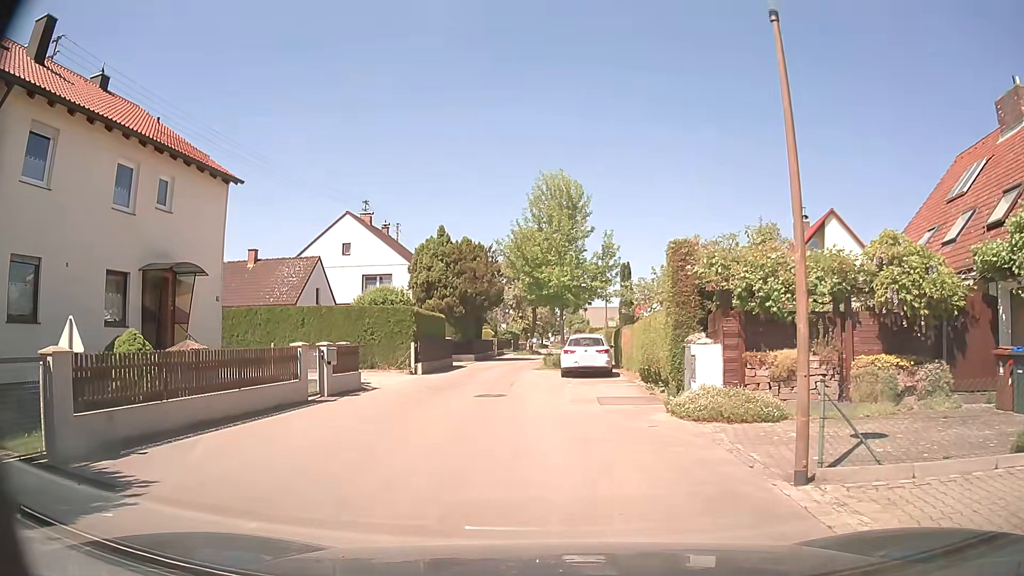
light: Day
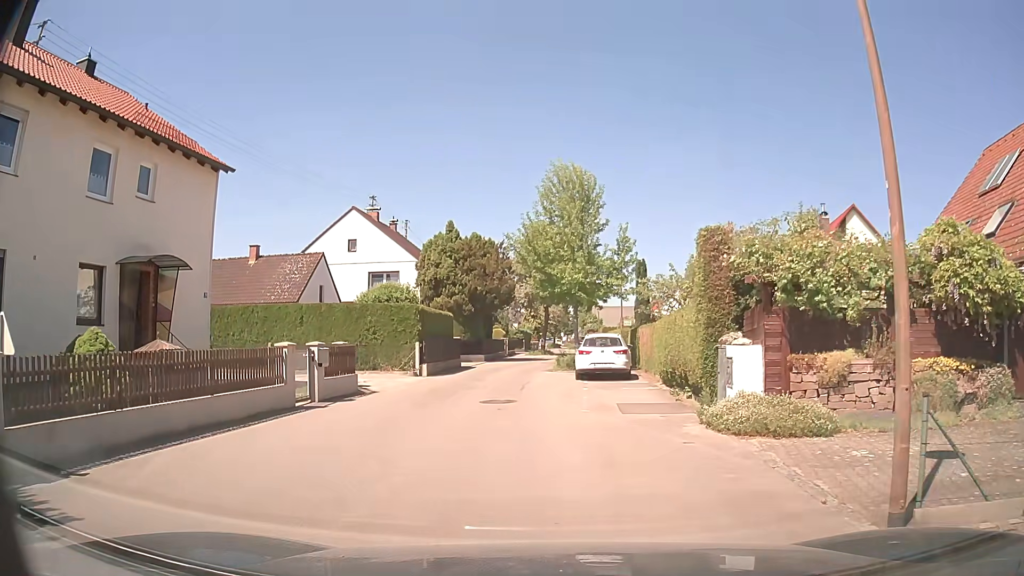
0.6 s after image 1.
(0.0, +1.6) m; 0°
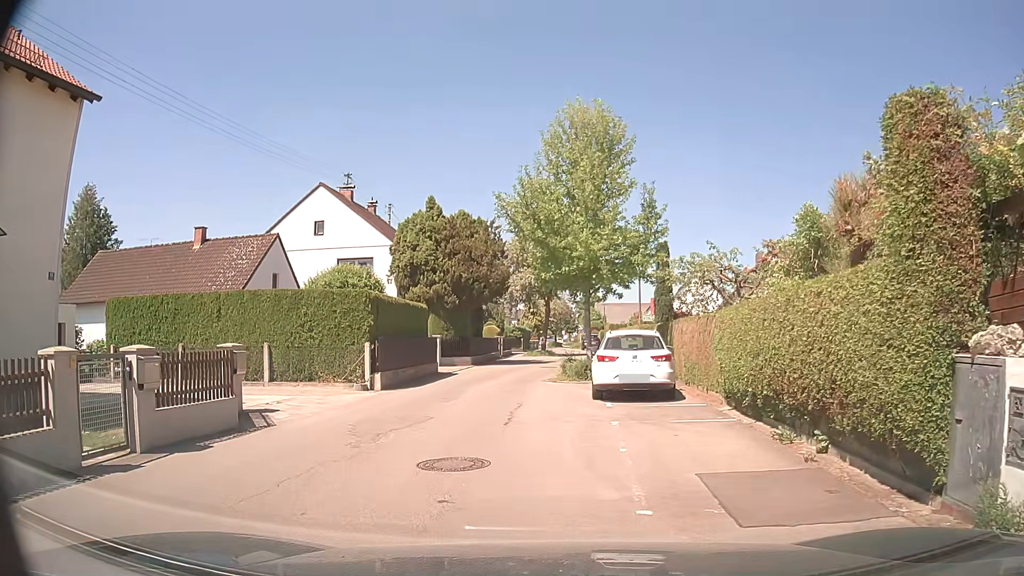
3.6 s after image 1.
(-0.1, +7.2) m; 0°
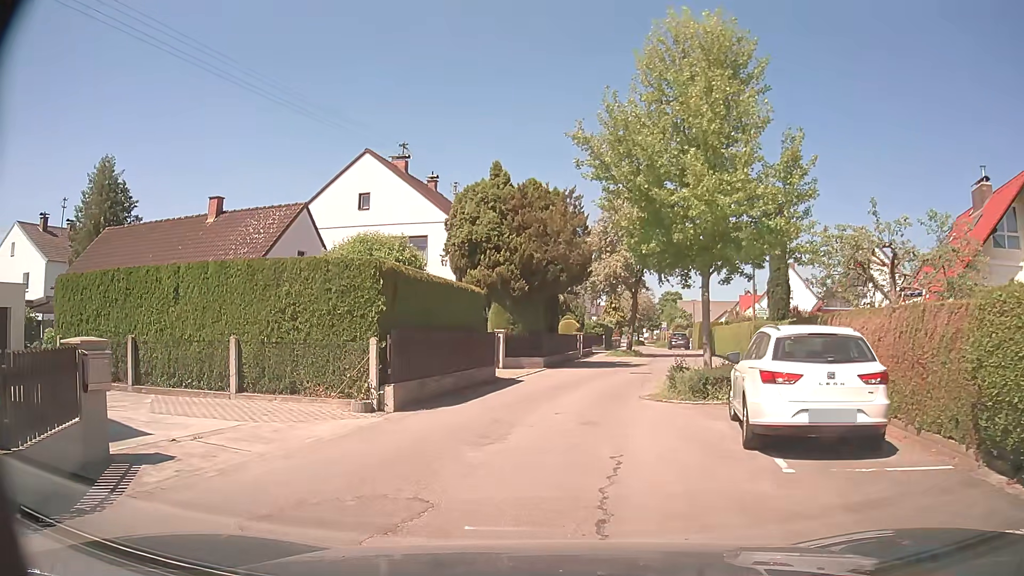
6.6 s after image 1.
(-0.2, +6.4) m; -8°
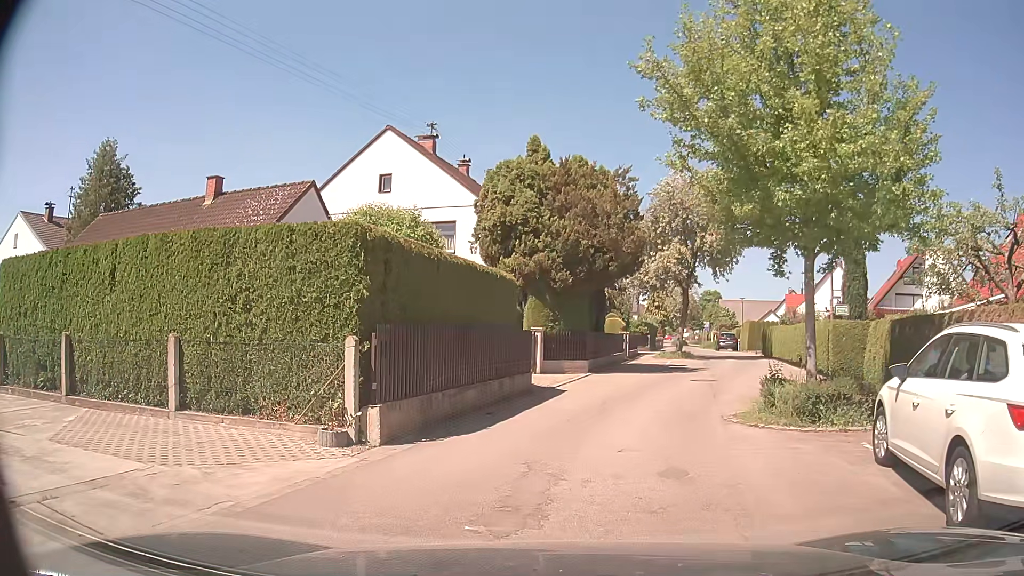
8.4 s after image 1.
(0.0, +3.8) m; -1°
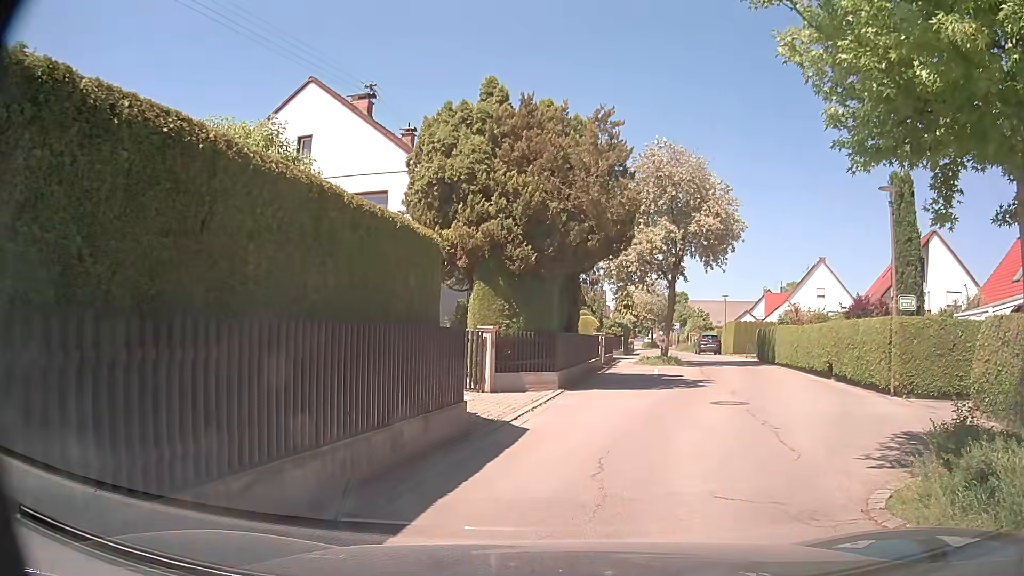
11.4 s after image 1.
(0.0, +6.4) m; +3°
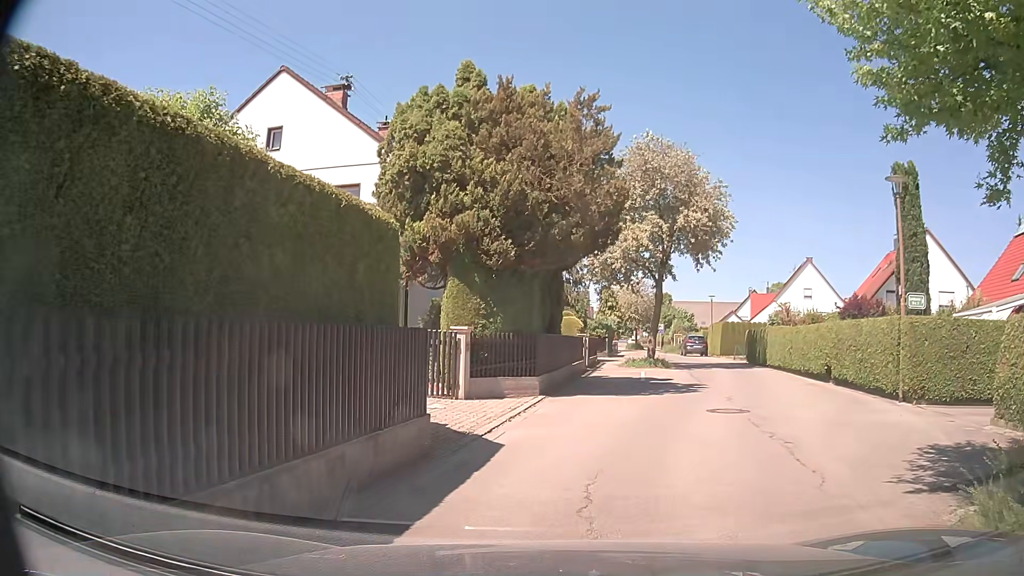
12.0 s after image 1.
(0.0, +1.3) m; -1°
